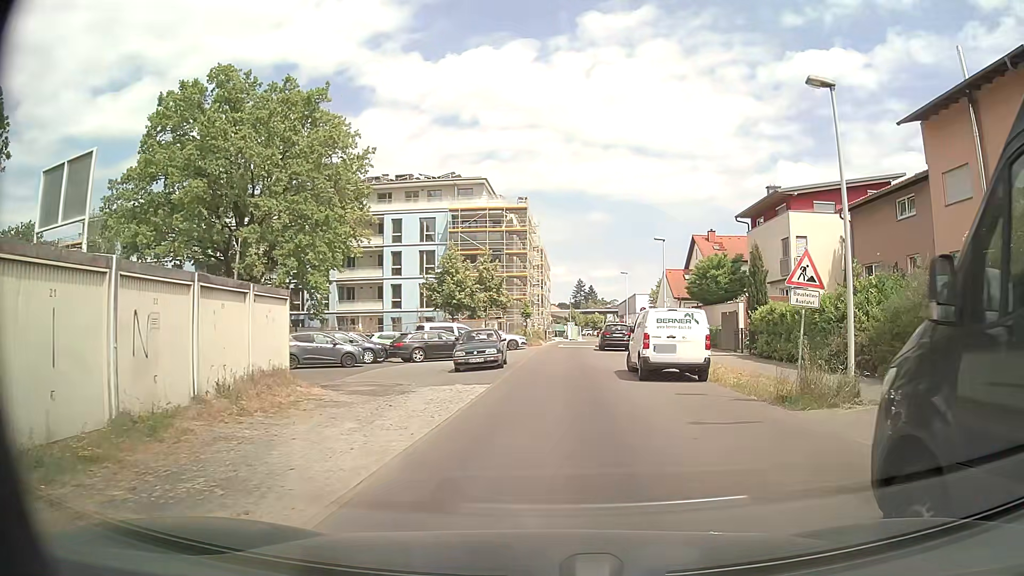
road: residential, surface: asphalt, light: Day
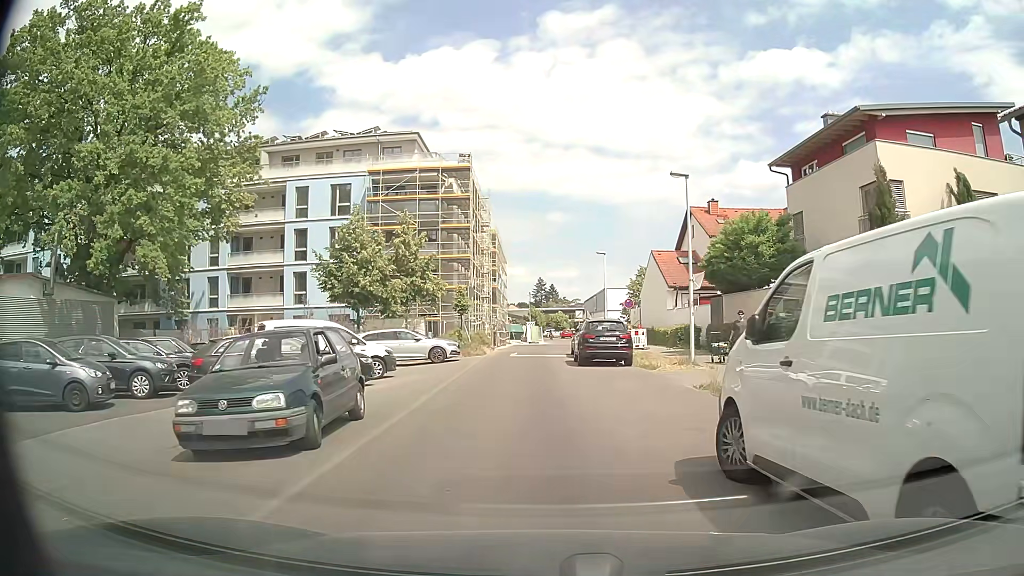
(+0.8, +15.7) m; +3°
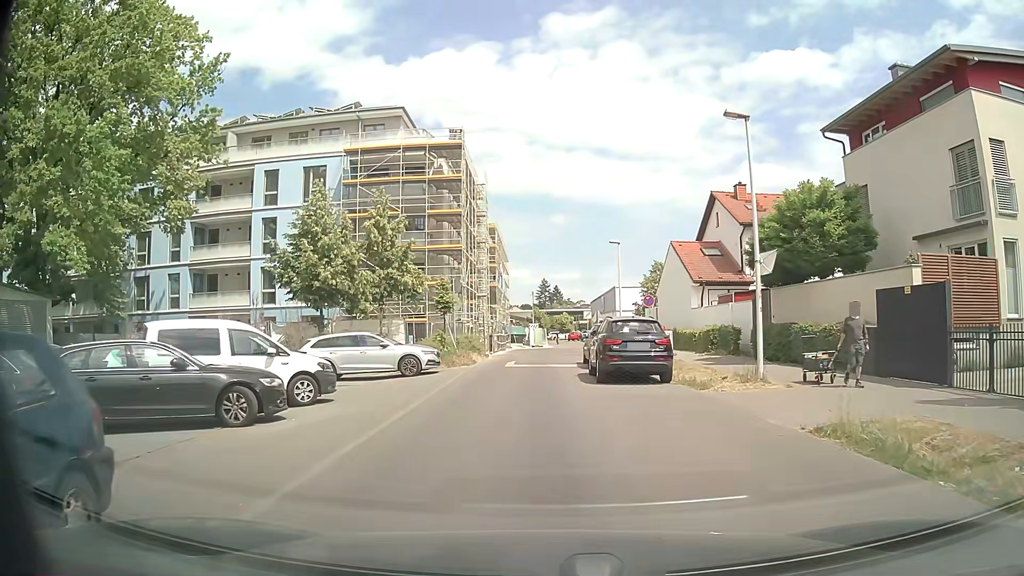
(0.0, +6.4) m; +1°
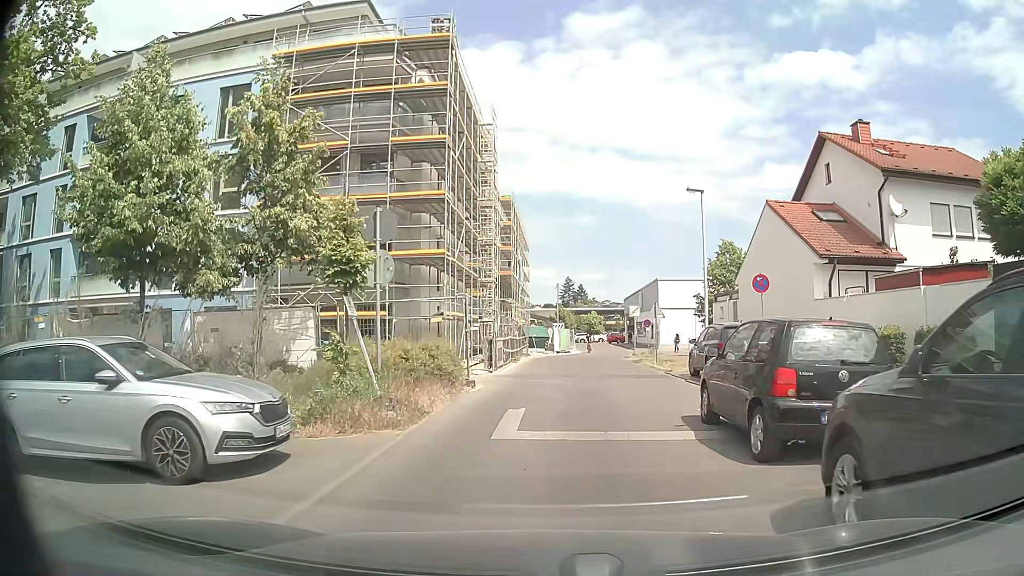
(-0.6, +15.0) m; -3°
